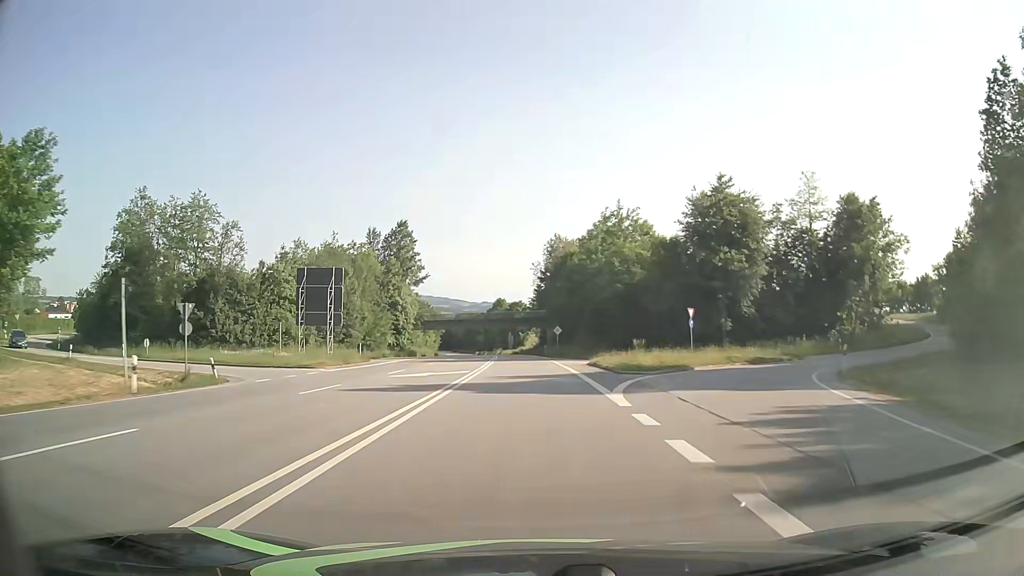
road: primary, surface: asphalt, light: Day
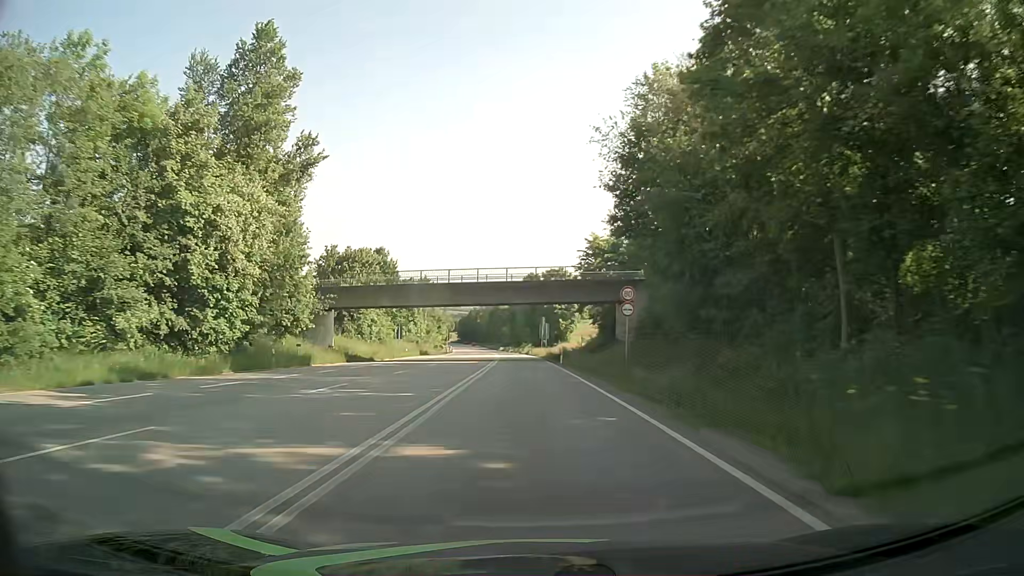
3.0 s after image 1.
(-1.7, +63.8) m; -3°
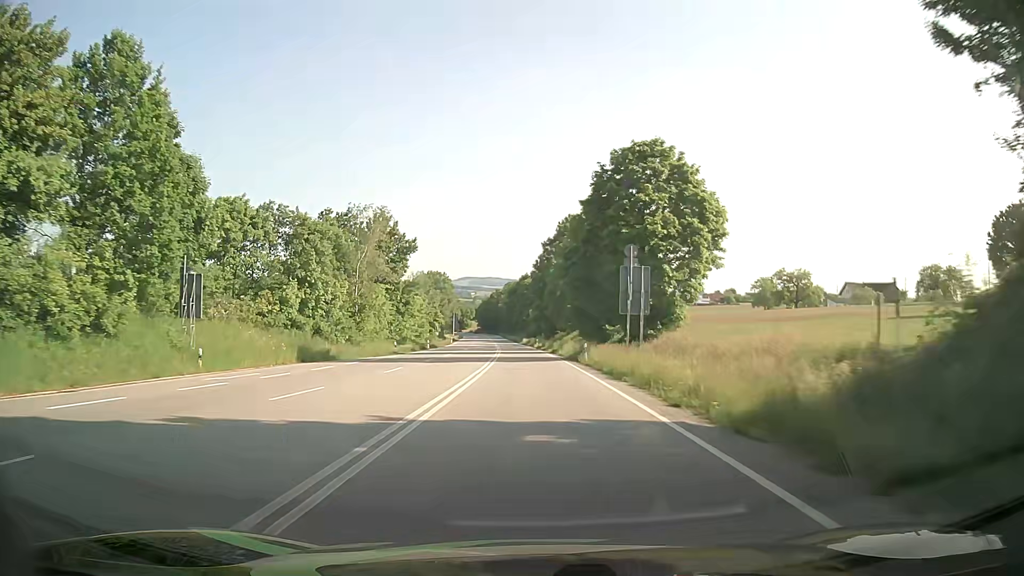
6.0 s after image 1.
(-1.6, +63.2) m; -2°
(0, +10) (0, +20) (0, +30) (-1, +40) (-1, +50) (-2, +60) (-2, +70) (-3, +80) (-4, +90) (-5, +100) m
